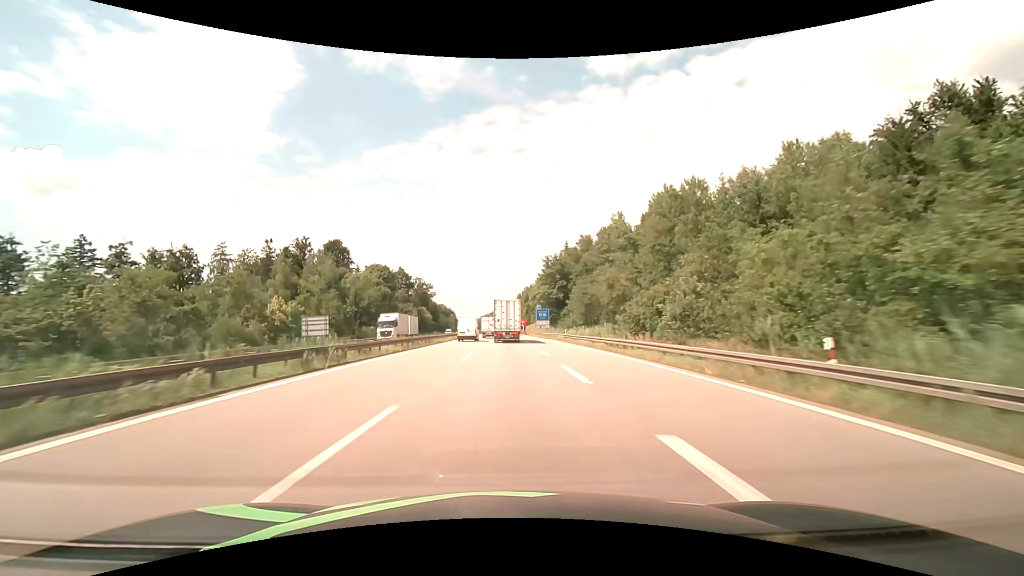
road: motorway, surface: asphalt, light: Day
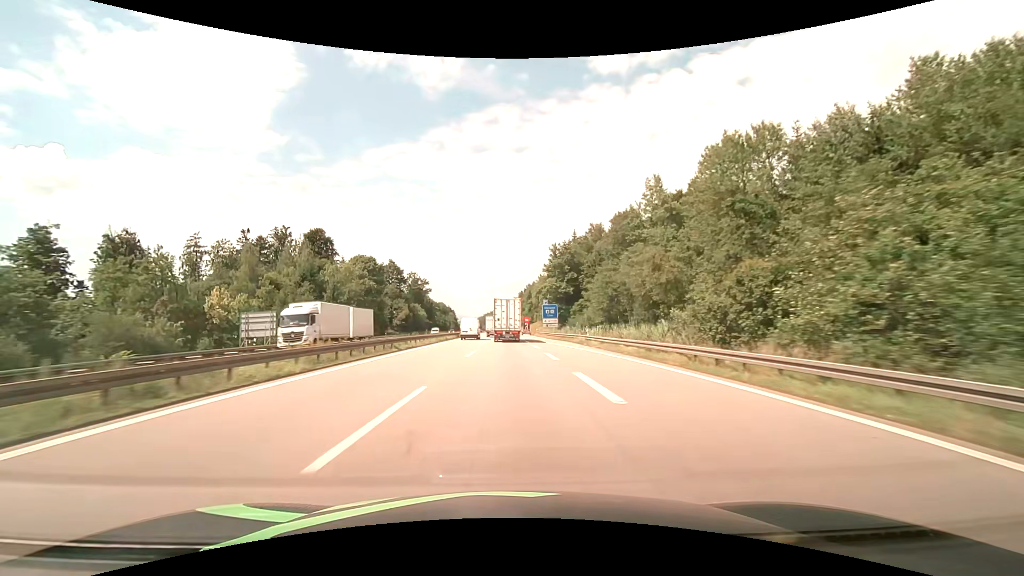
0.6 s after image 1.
(0.0, +15.4) m; 0°
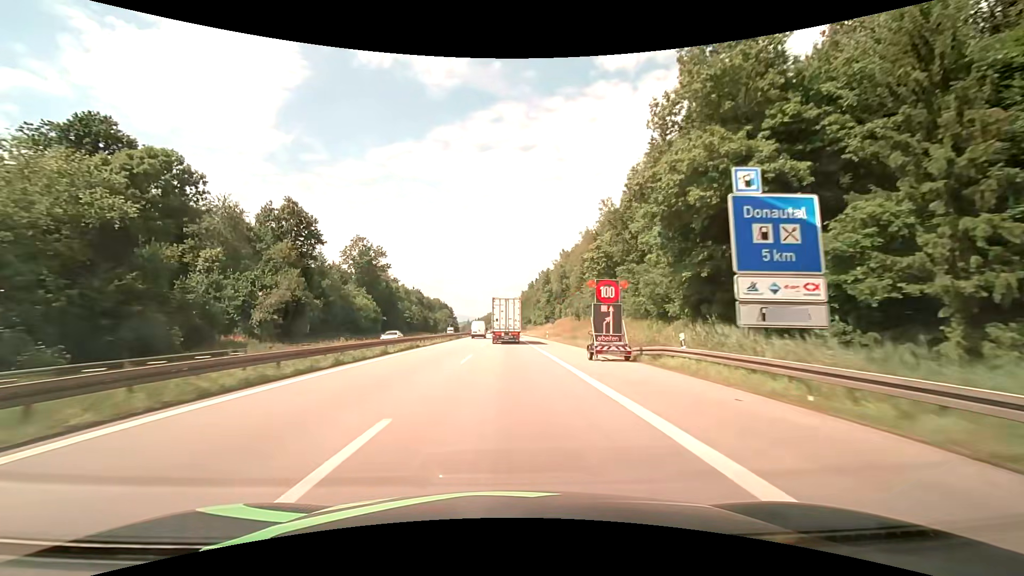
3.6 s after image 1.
(-0.4, +75.7) m; -1°
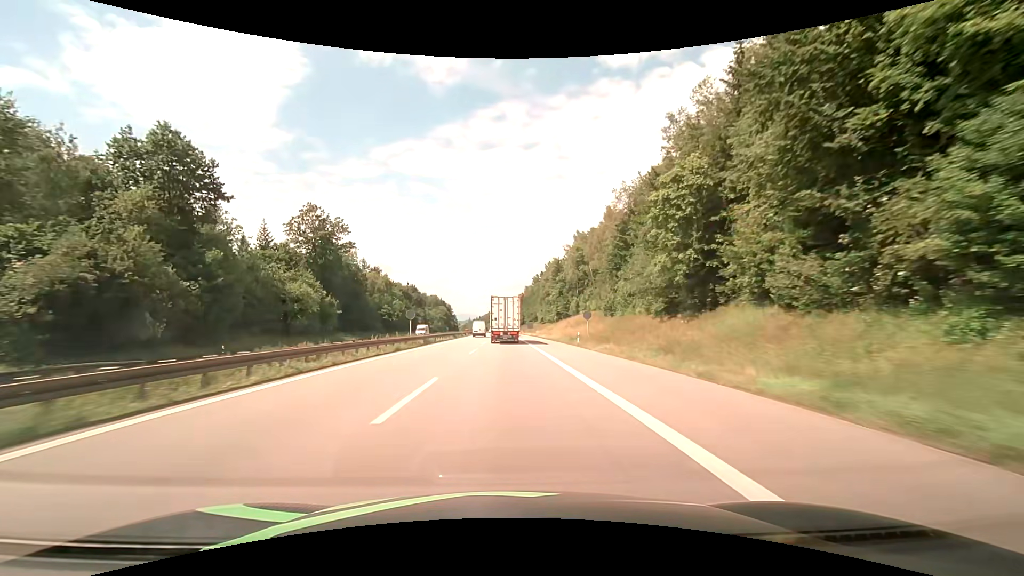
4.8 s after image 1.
(0.0, +29.6) m; 0°
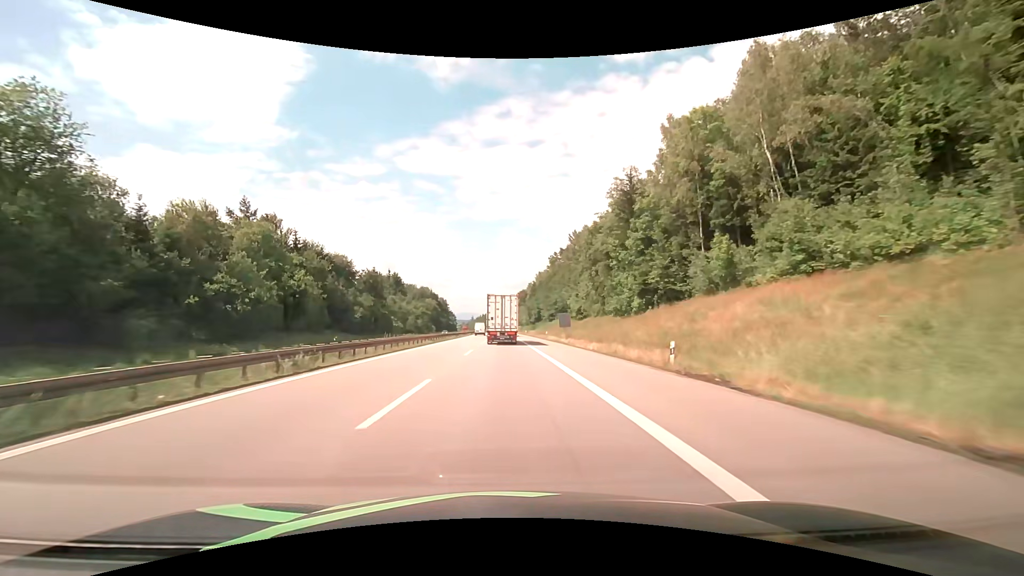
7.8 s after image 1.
(-0.3, +72.2) m; -1°
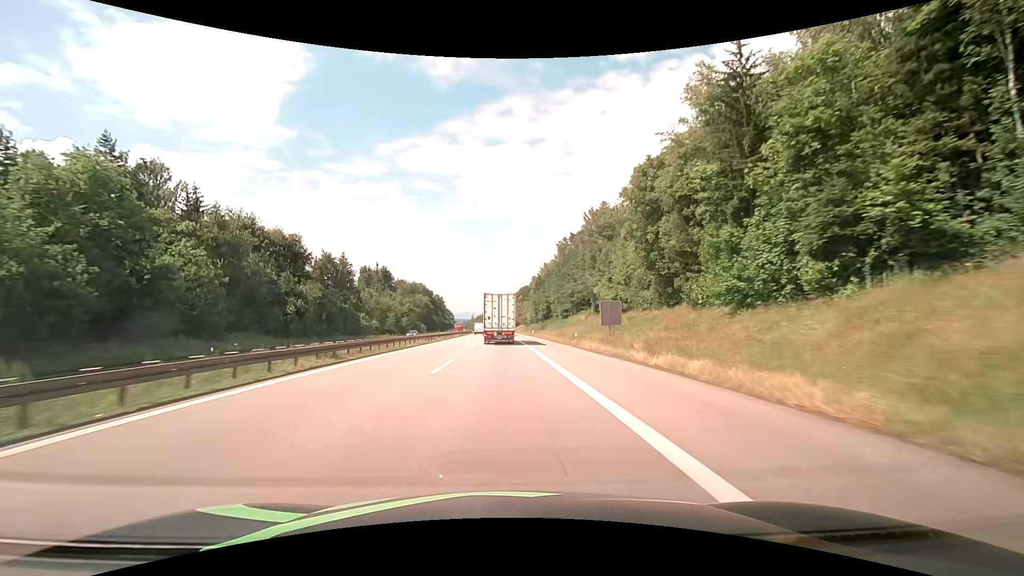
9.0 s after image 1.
(0.0, +28.1) m; 0°
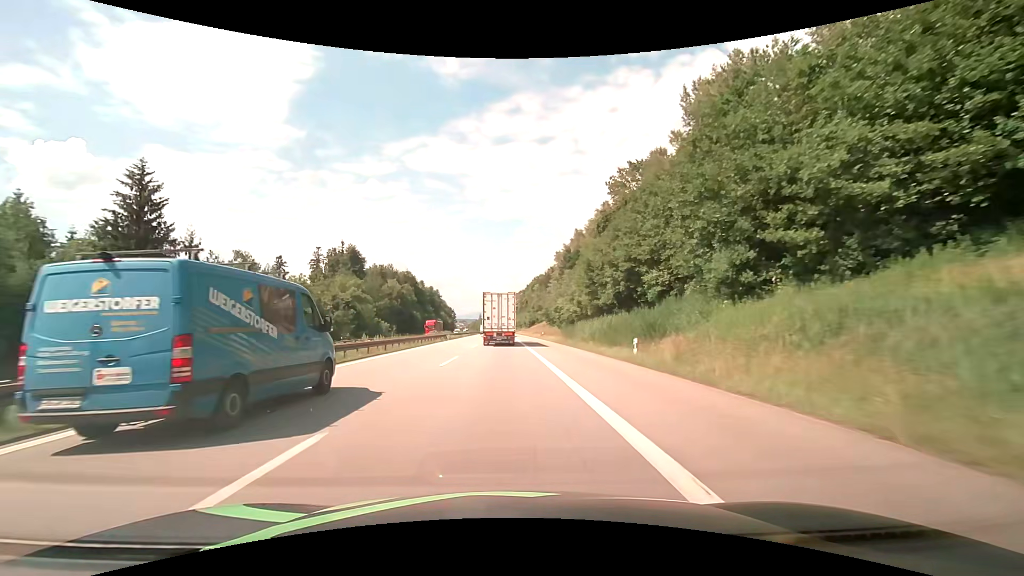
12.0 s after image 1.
(-0.8, +68.3) m; -1°
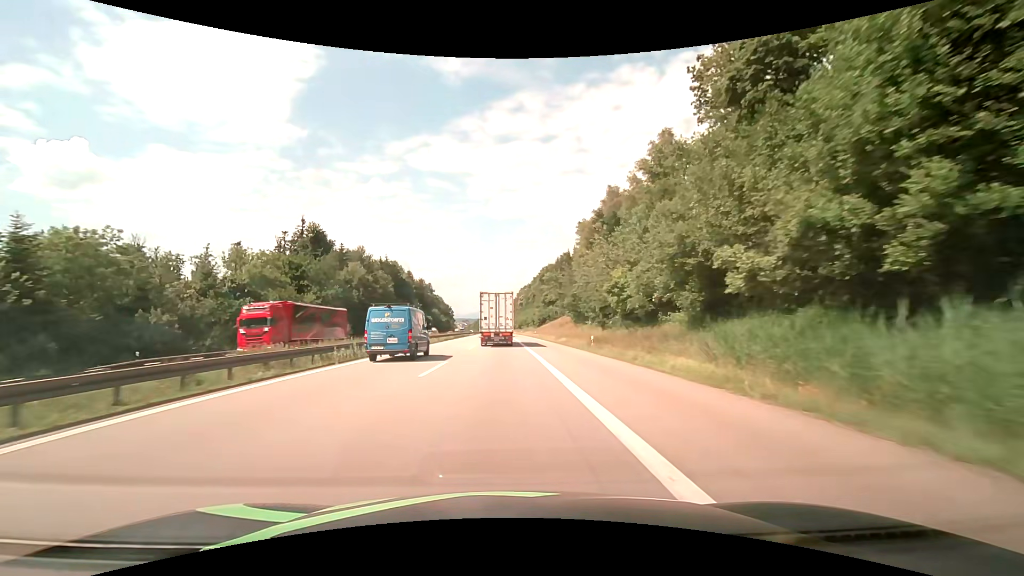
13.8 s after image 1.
(-0.2, +39.8) m; 0°
(0, +10) (0, +20) (0, +30) (0, +40) (0, +50) (-1, +60) (-1, +70) (-1, +80) (-1, +90) (-1, +100) m
